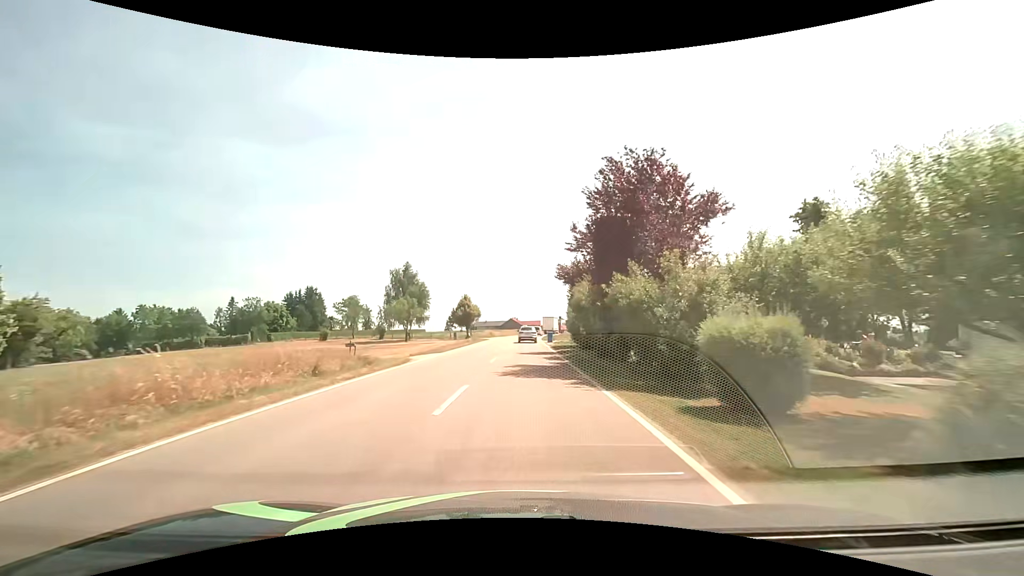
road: tertiary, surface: asphalt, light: Day
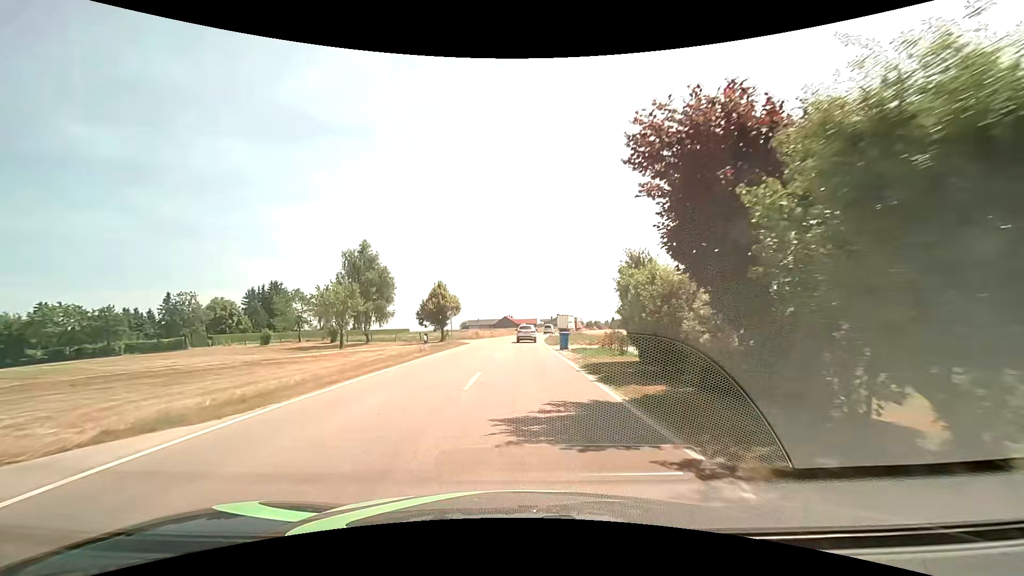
(0.0, +20.4) m; 0°
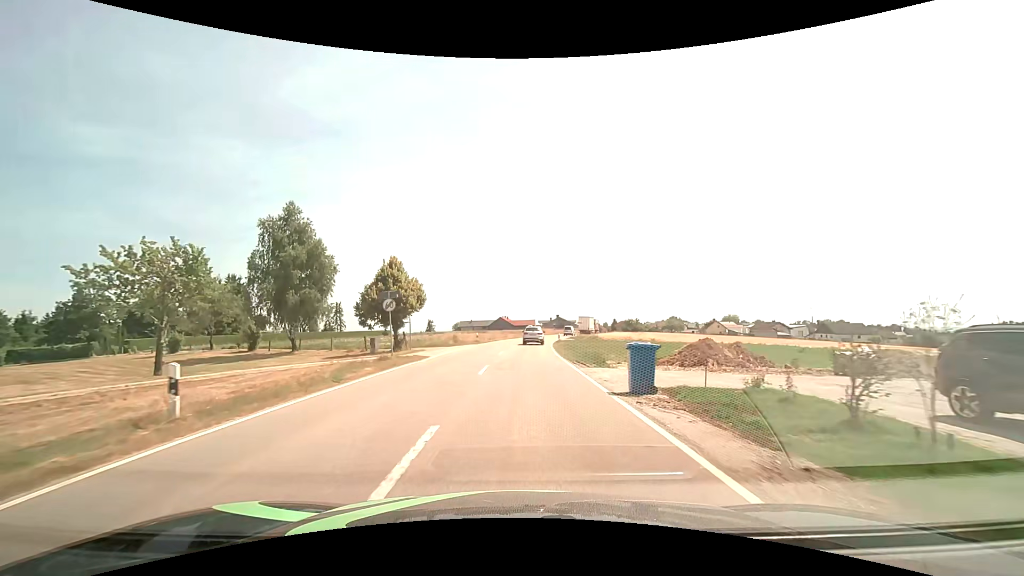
(0.0, +19.7) m; 0°
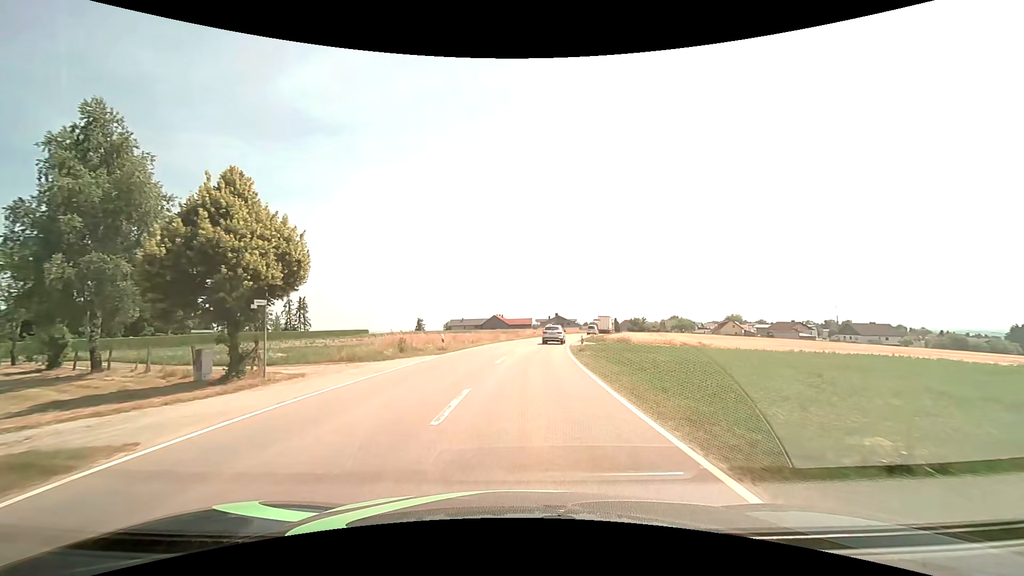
(+0.1, +19.8) m; 0°
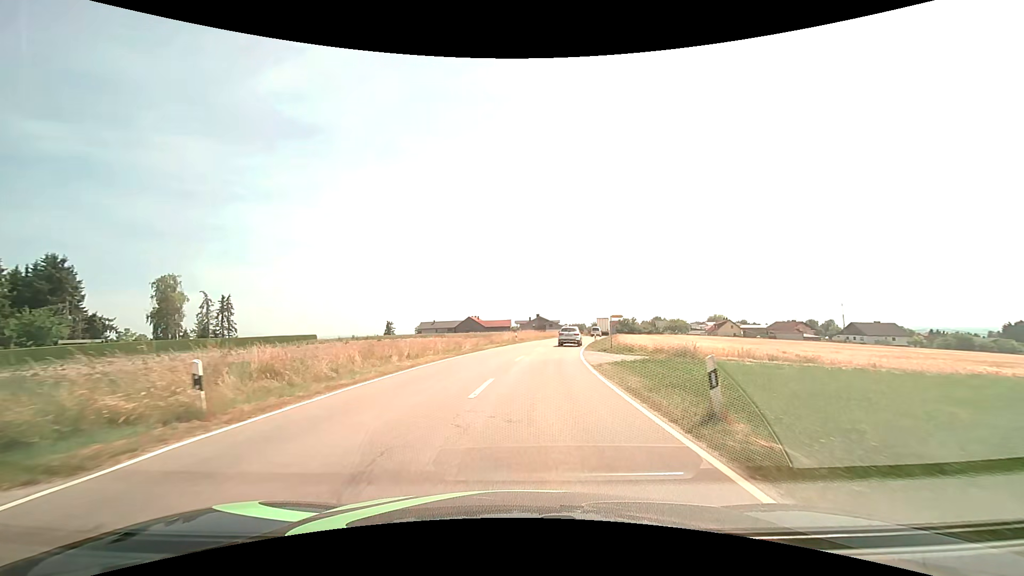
(+0.4, +20.3) m; +3°
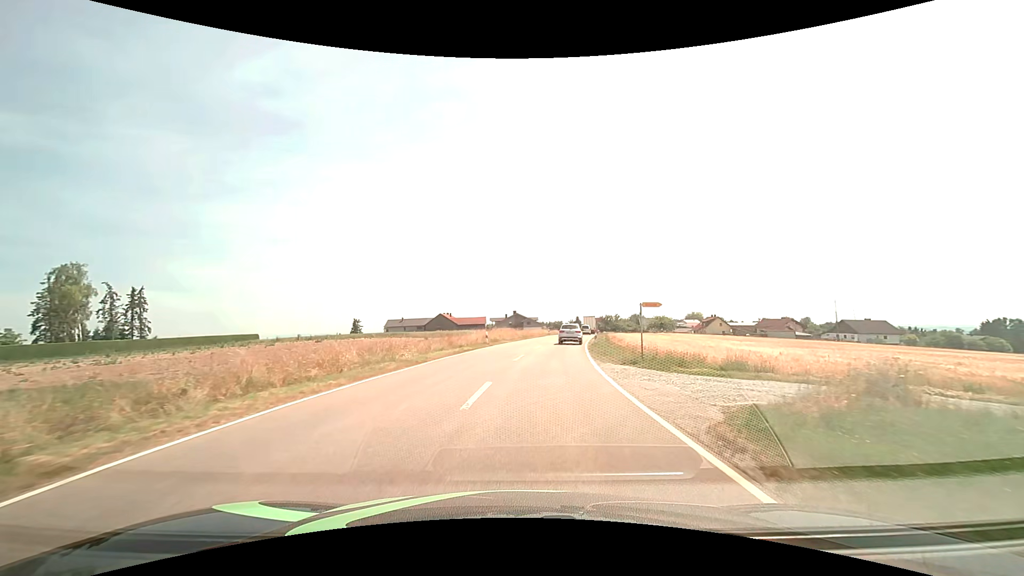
(+0.3, +13.8) m; +2°
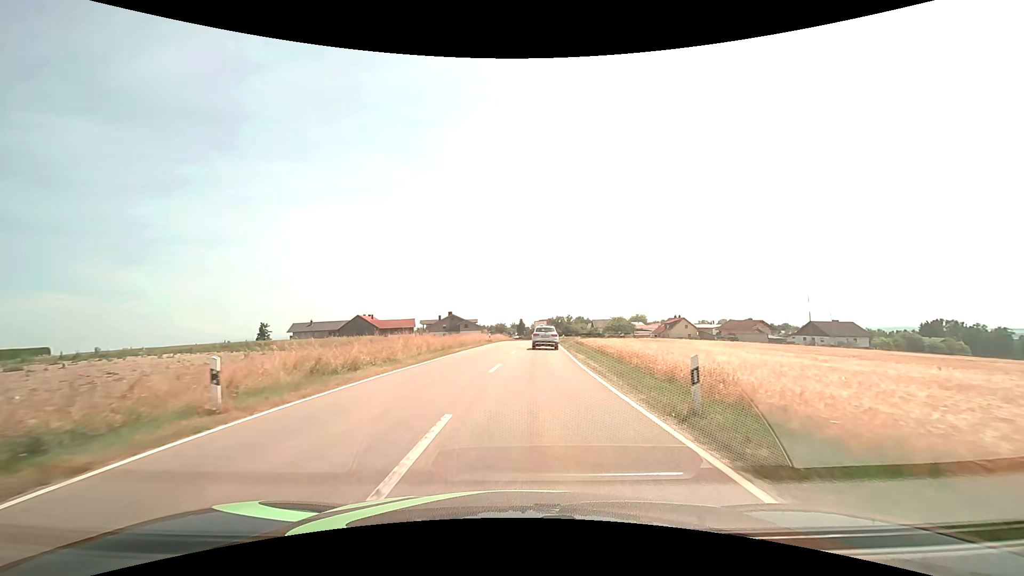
(+1.6, +27.6) m; +7°
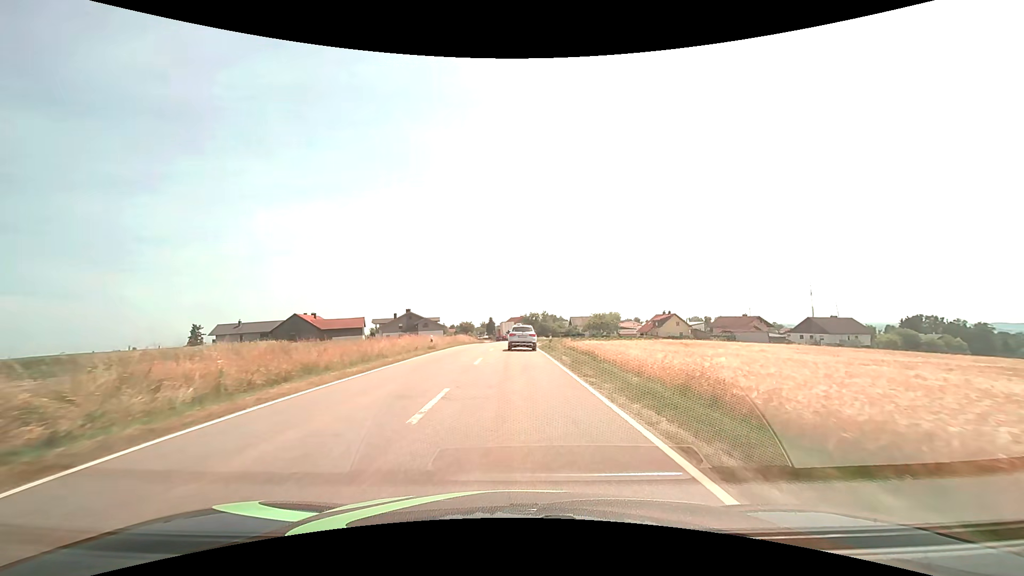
(+0.6, +20.2) m; +3°
(0, +10) (0, +20) (0, +30) (0, +40) (0, +50) (0, +60) (-1, +70) (-1, +80) (-1, +90) (-2, +100) m
